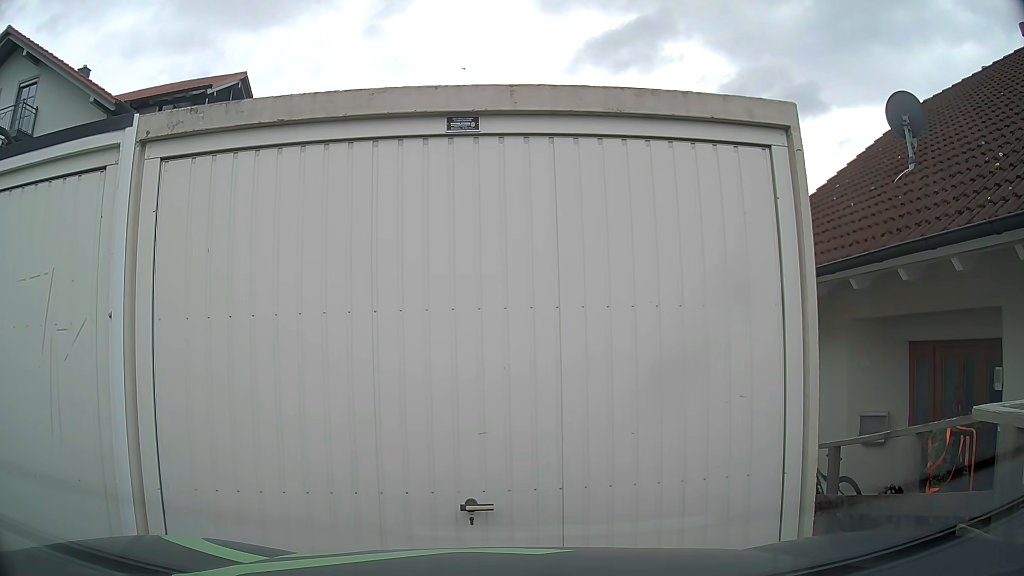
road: residential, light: Day
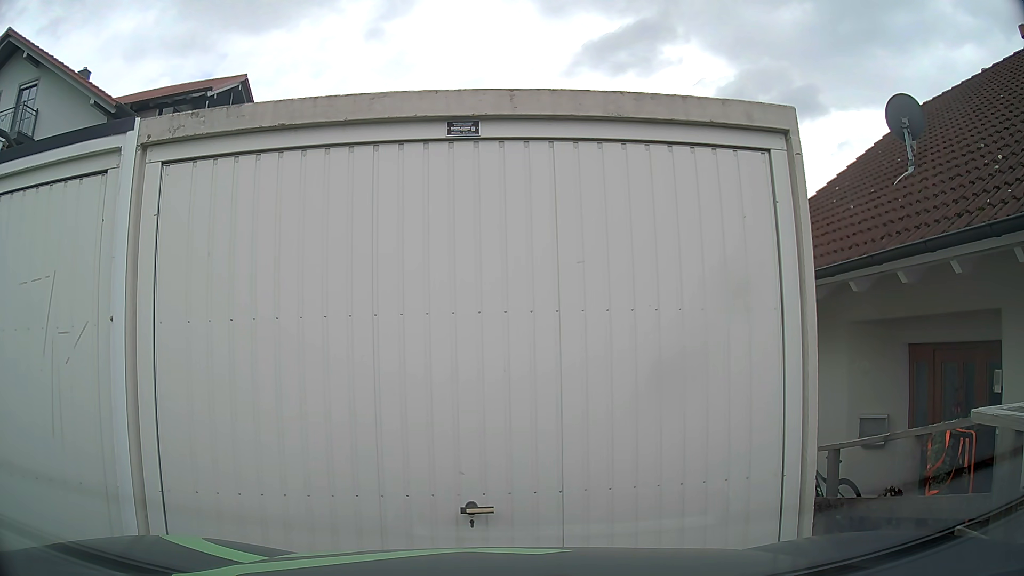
(0.0, +0.1) m; 0°
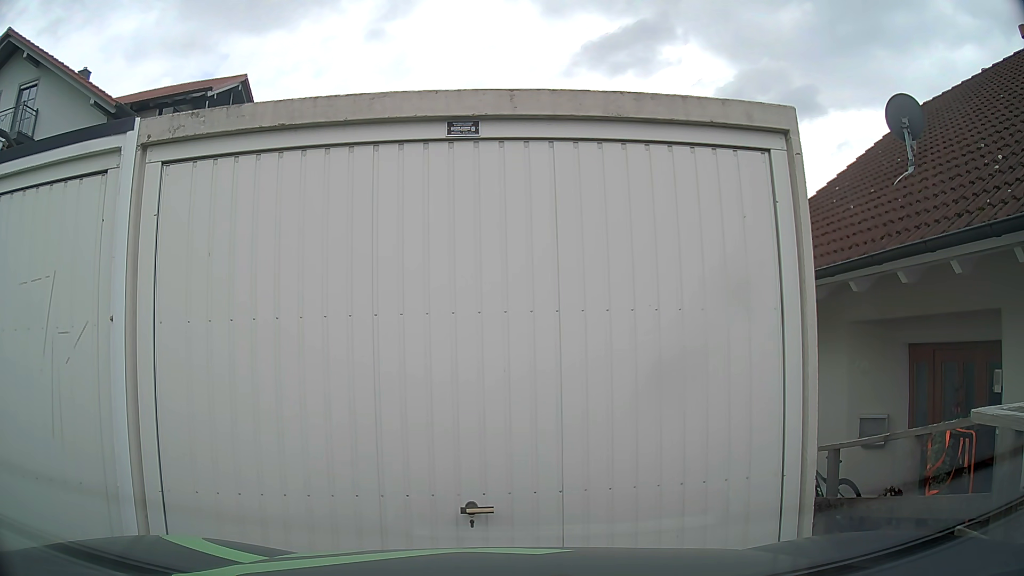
(0.0, 0.0) m; 0°
